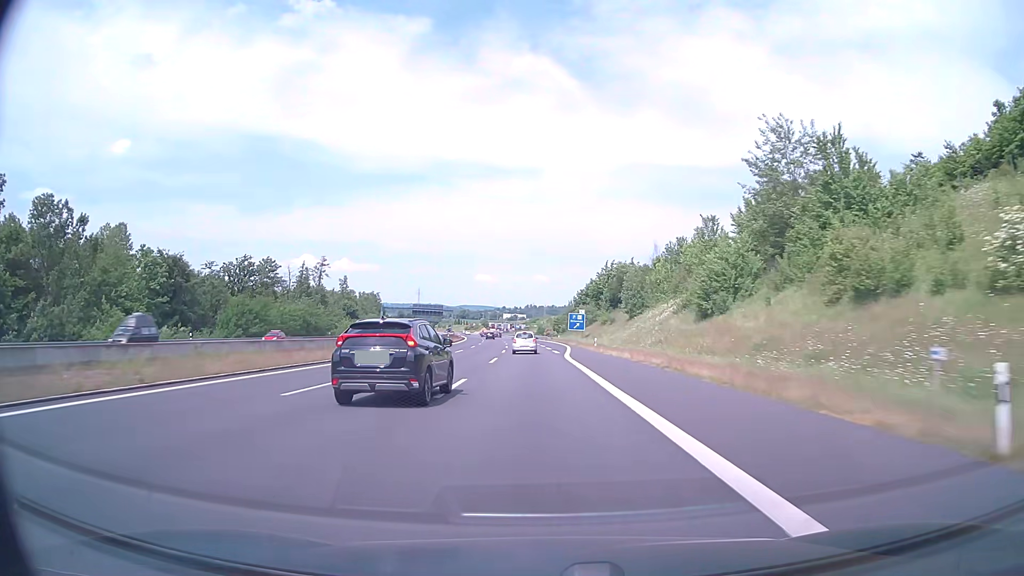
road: motorway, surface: asphalt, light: Day
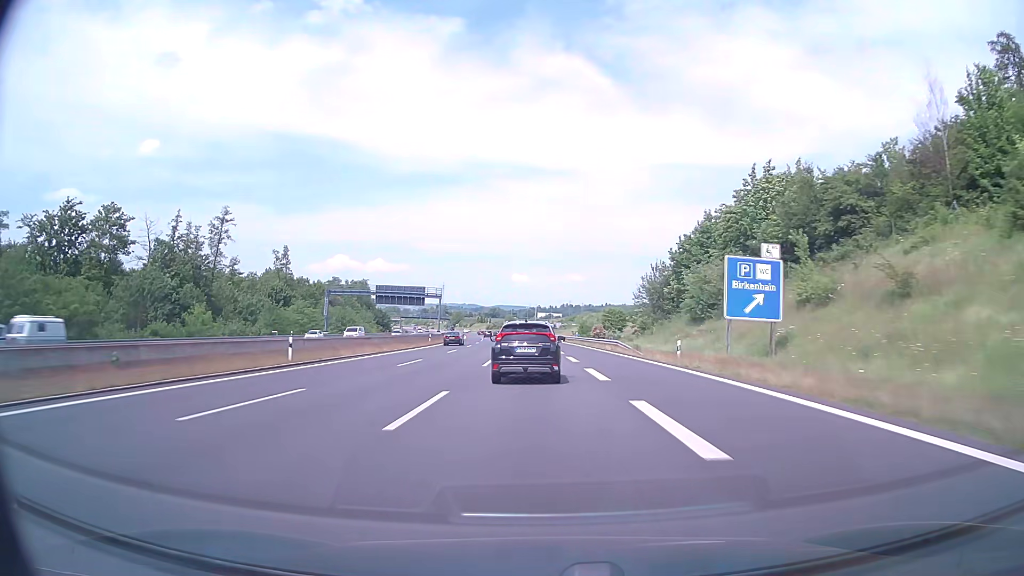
(-2.1, +76.3) m; -3°
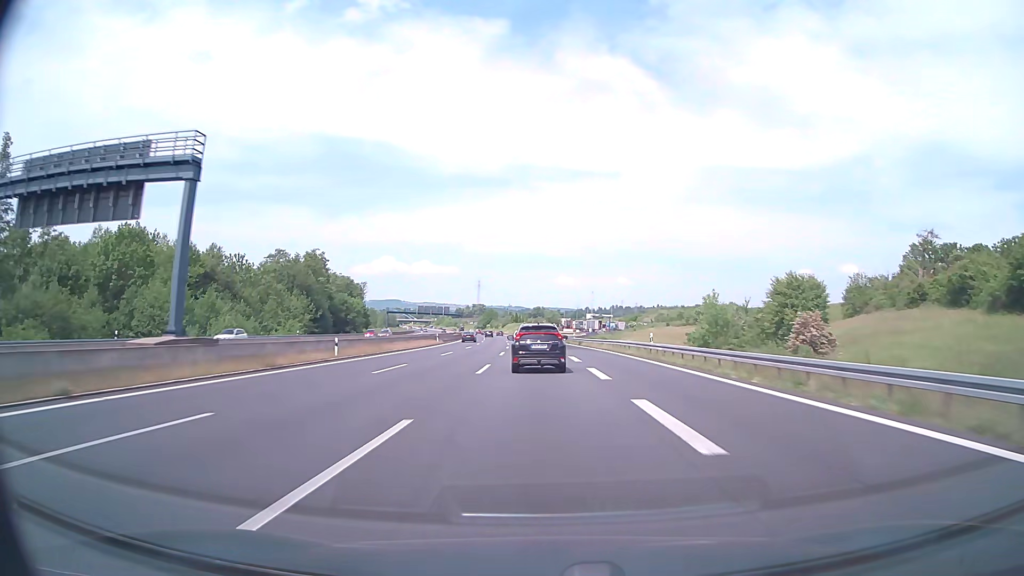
(-3.1, +94.4) m; -4°
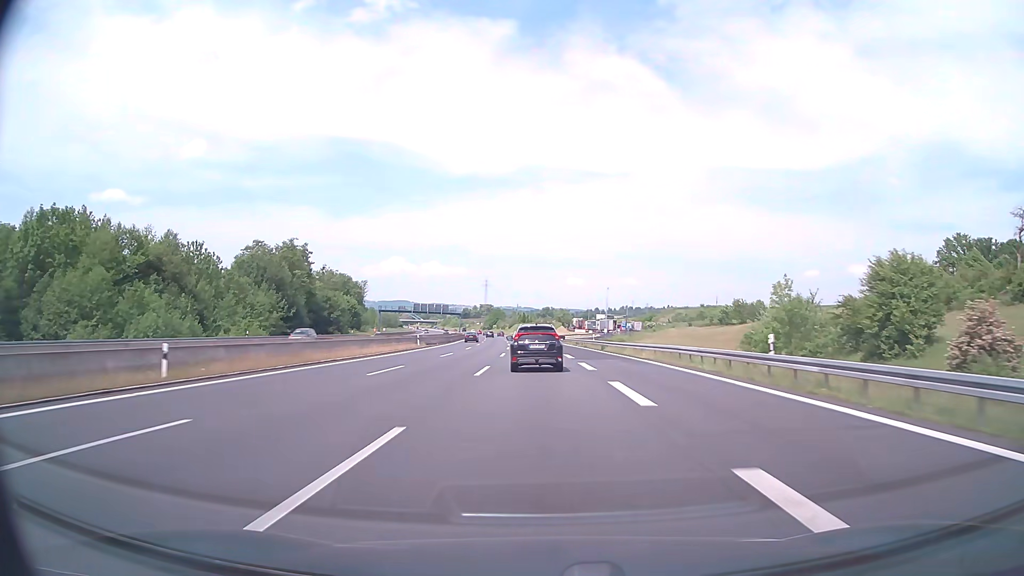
(-0.1, +18.7) m; -1°
(0, +10) (0, +20) (0, +30) (-1, +40) (-1, +50) (-1, +60) (-2, +70) (-2, +80) (-3, +90) (-4, +100) m
